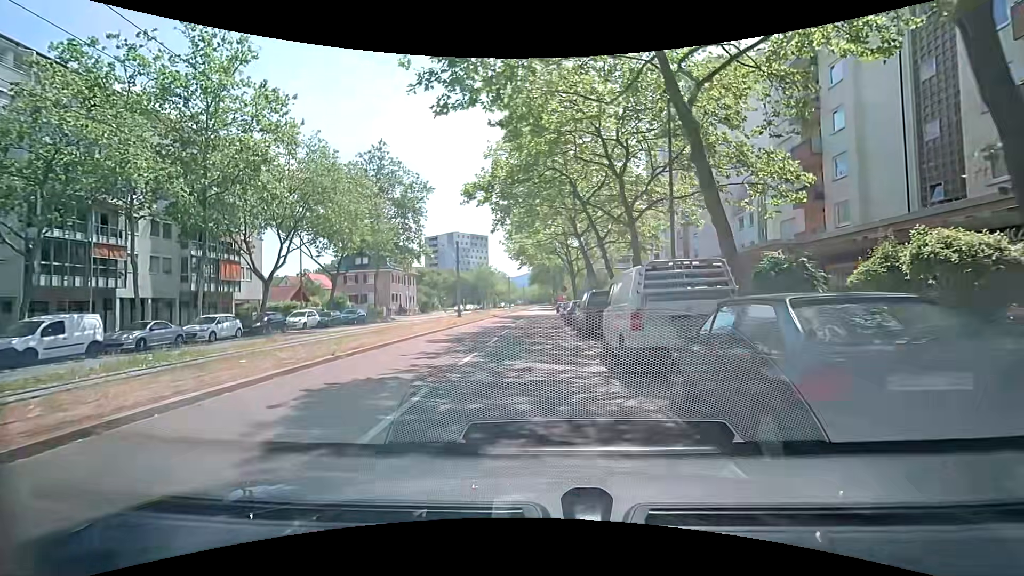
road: tertiary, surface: asphalt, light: Day
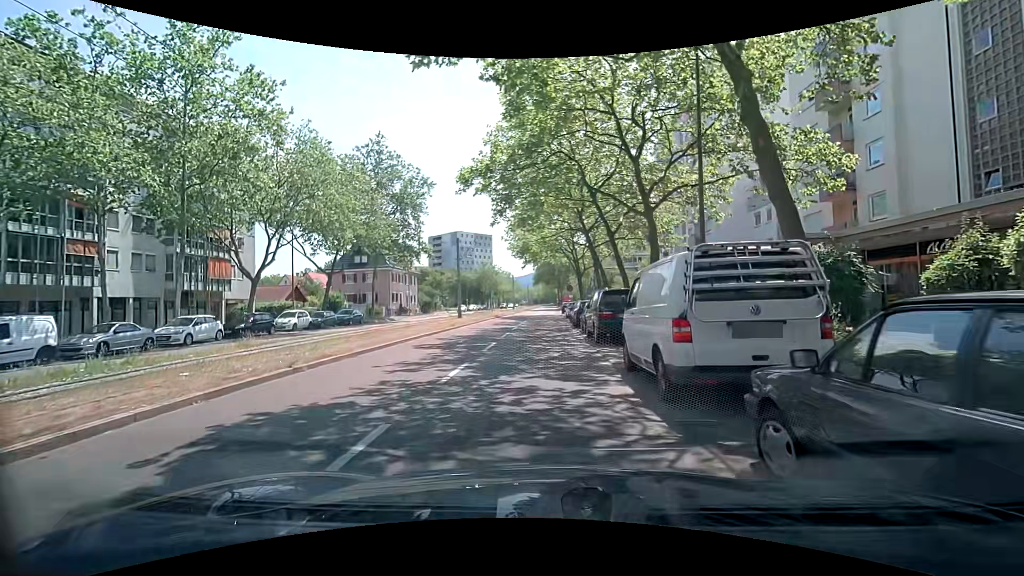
(-0.1, +2.3) m; -1°
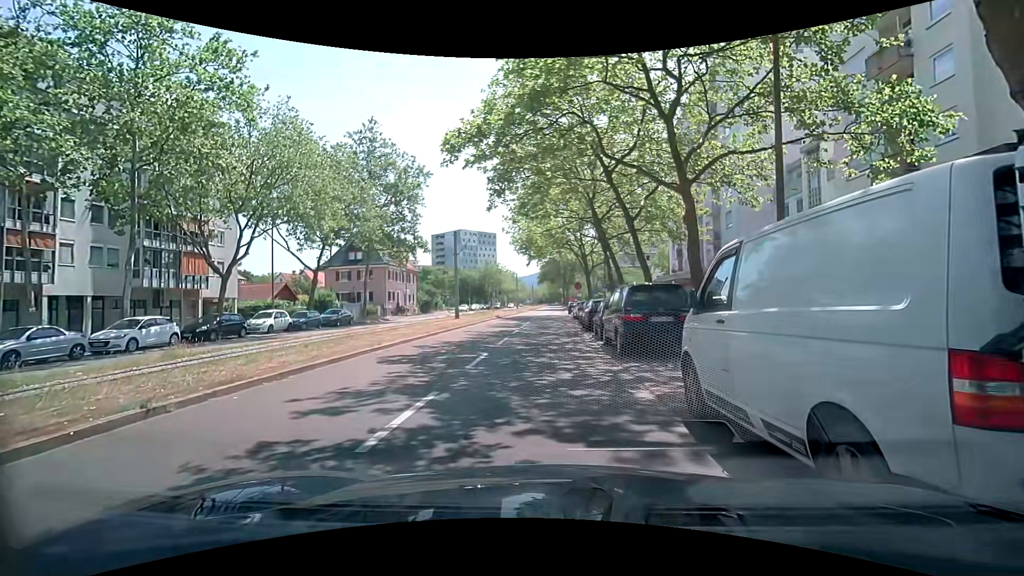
(-0.1, +3.6) m; -2°
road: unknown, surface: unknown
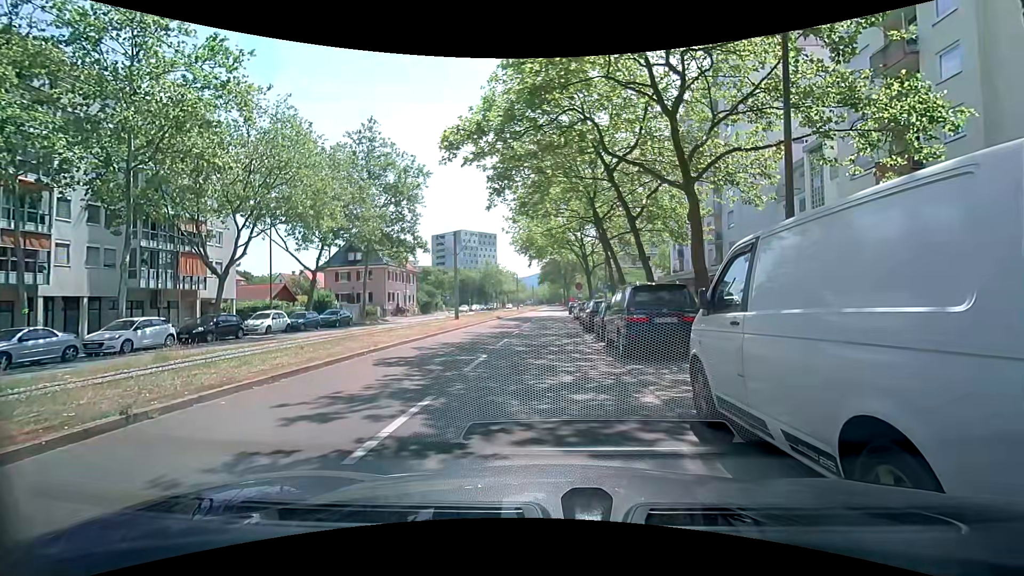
(0.0, +0.3) m; 0°
